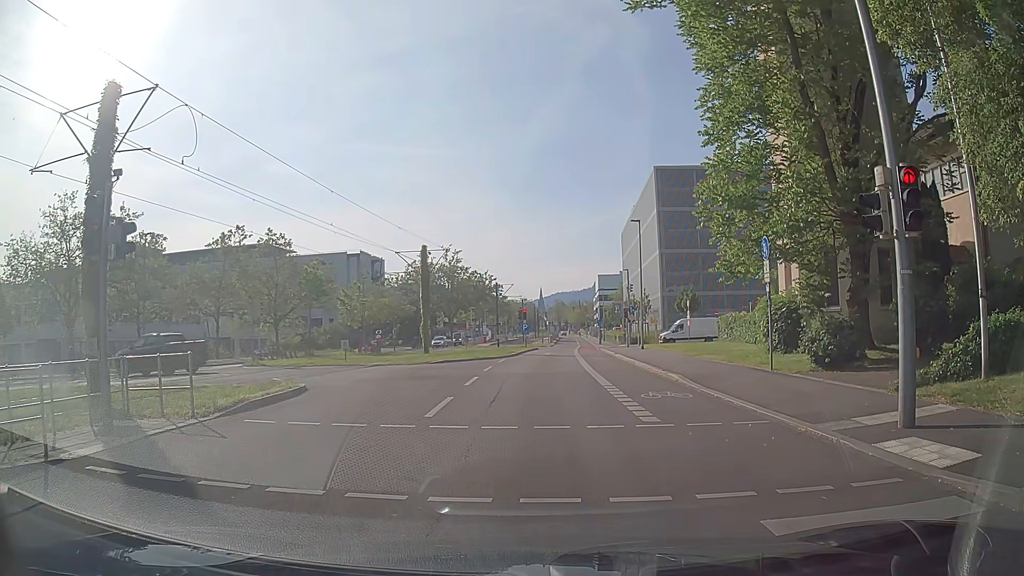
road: secondary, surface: asphalt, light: Day
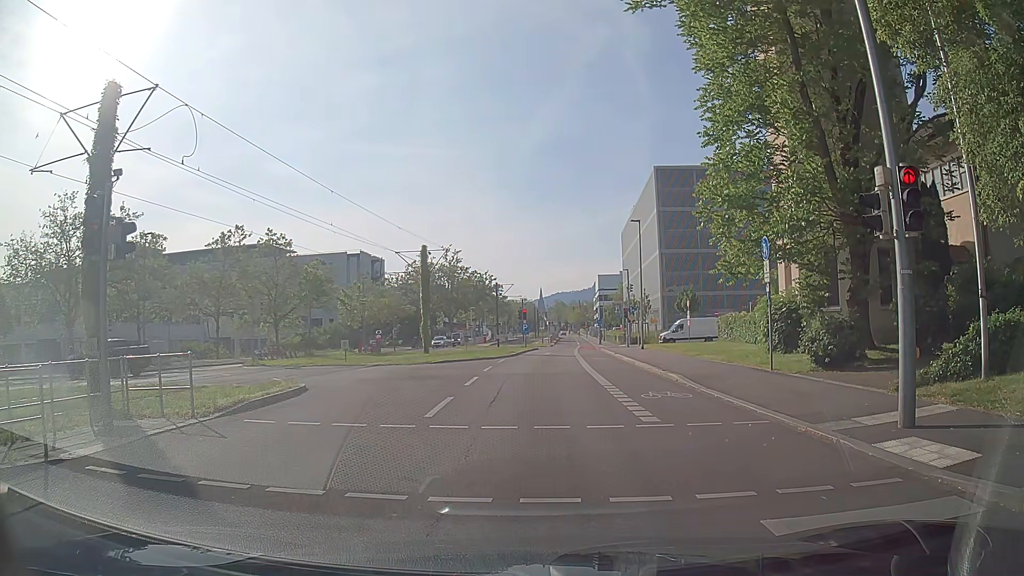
(0.0, 0.0) m; 0°
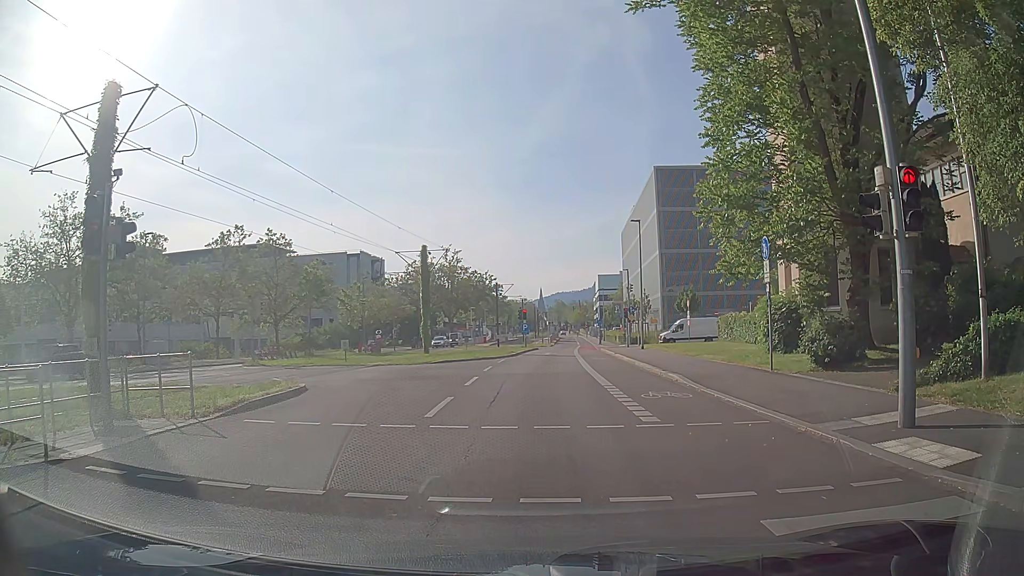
(0.0, 0.0) m; 0°
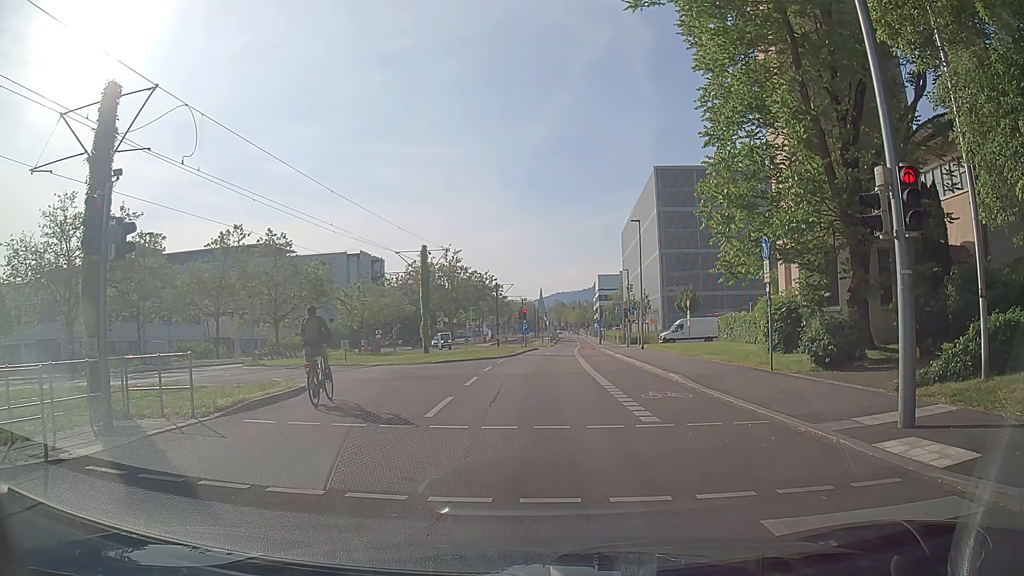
(0.0, 0.0) m; 0°
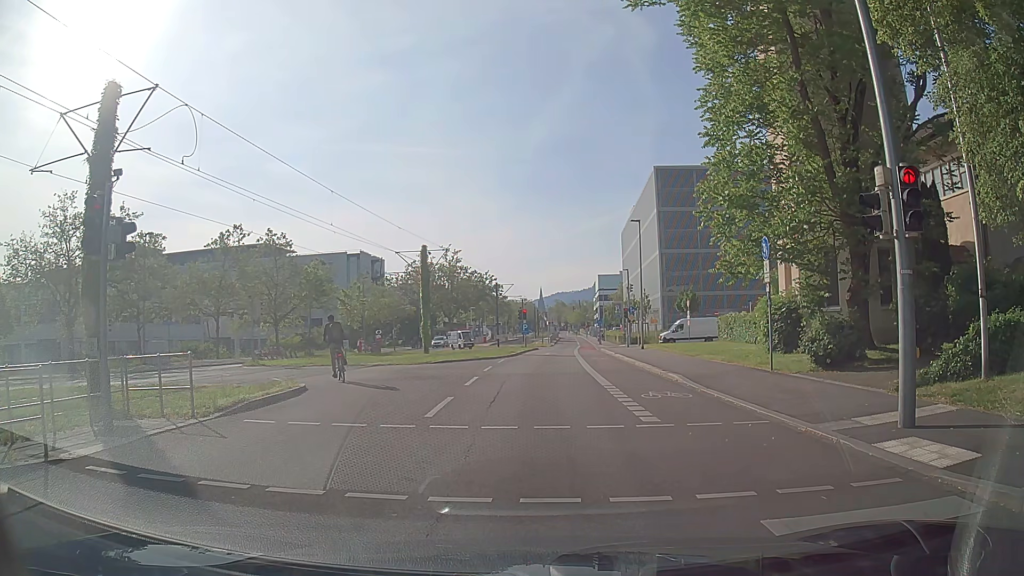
(0.0, 0.0) m; 0°
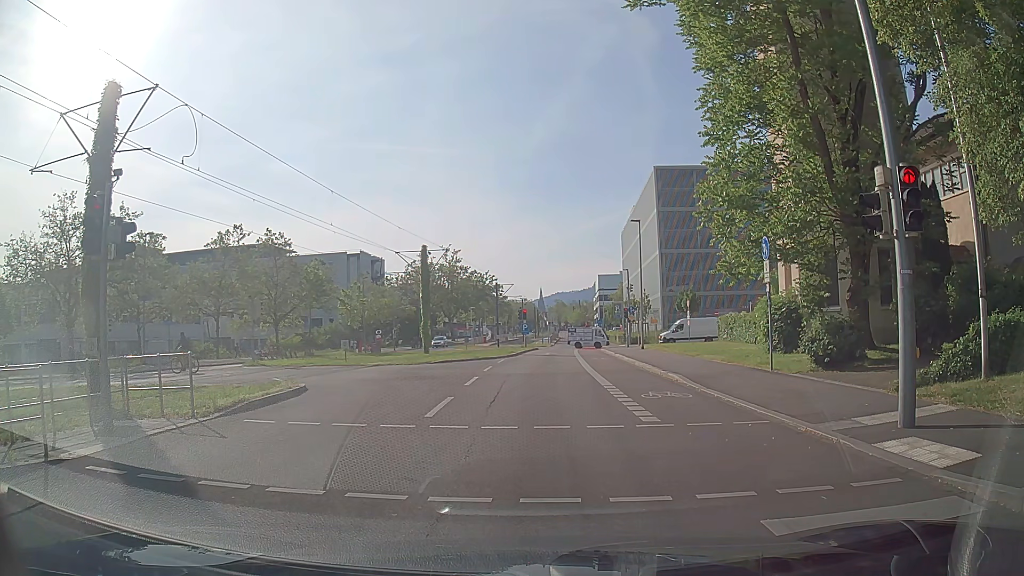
(0.0, 0.0) m; 0°
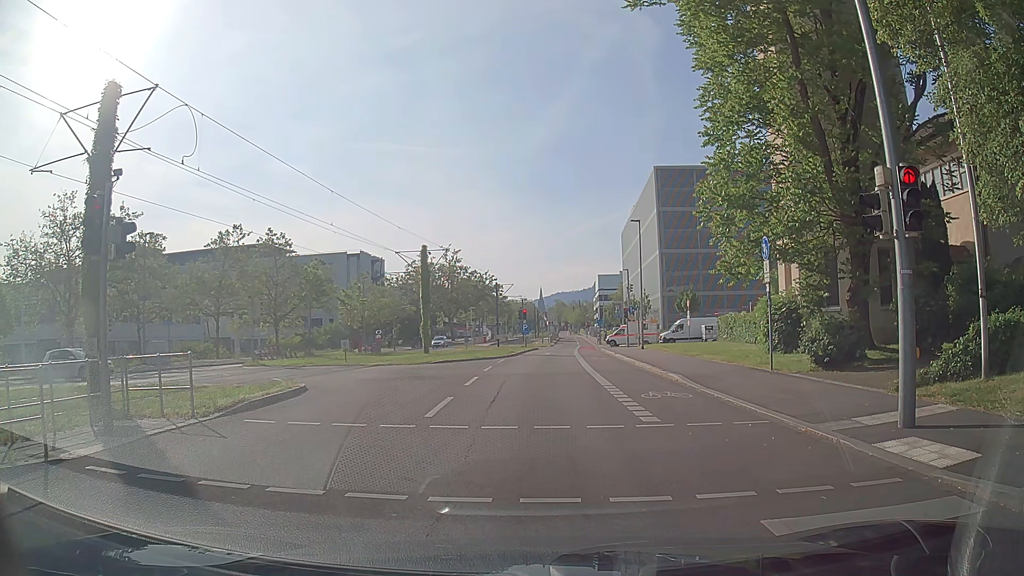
(0.0, 0.0) m; 0°
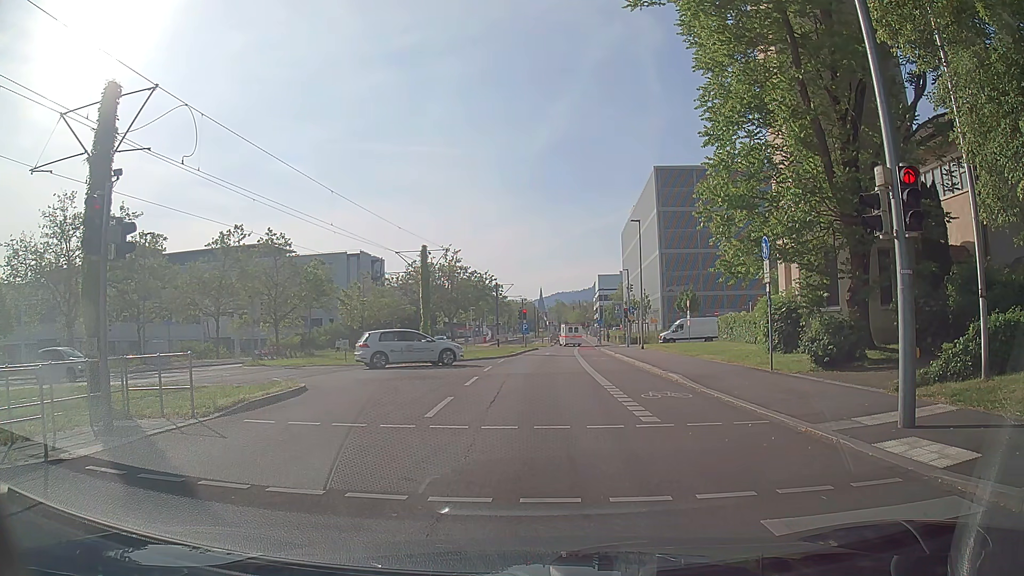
(0.0, 0.0) m; 0°
(0, +10) (+1, +20) (+1, +30) (+3, +40) (+4, +50) (+5, +60) (+6, +70) (+7, +80) (+8, +90) (+9, +100) m
